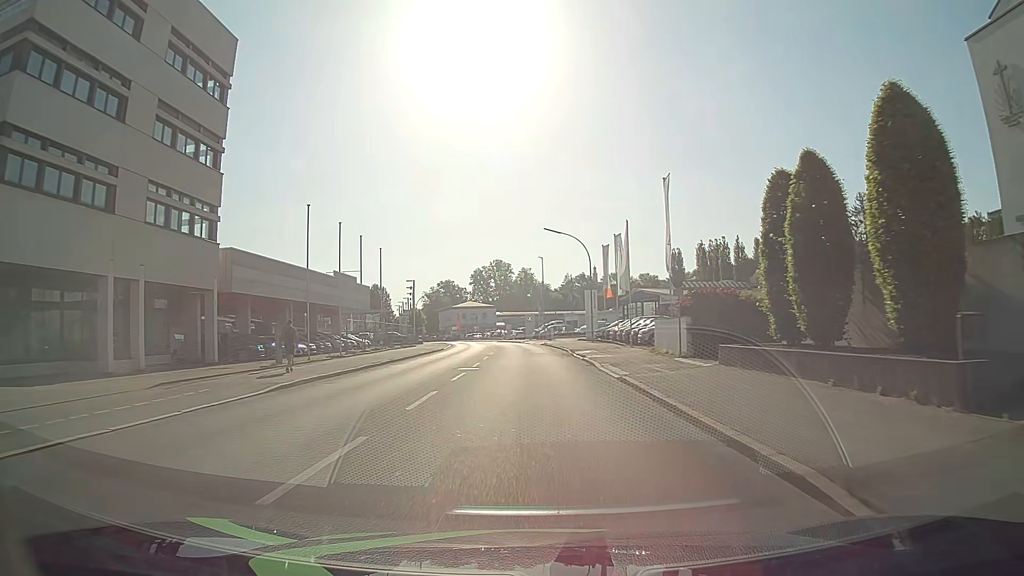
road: tertiary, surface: asphalt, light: Day
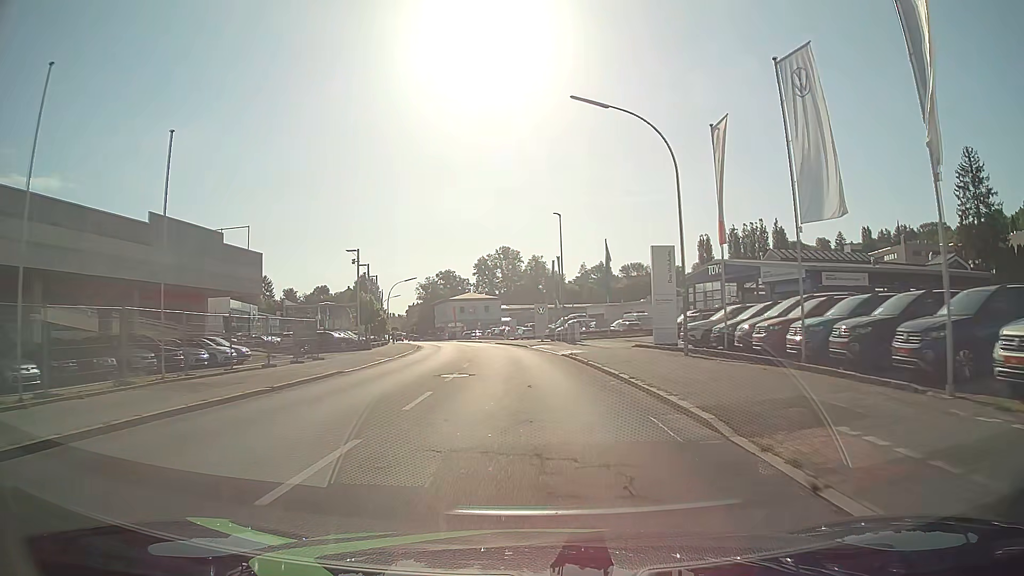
(-0.1, +30.7) m; -1°
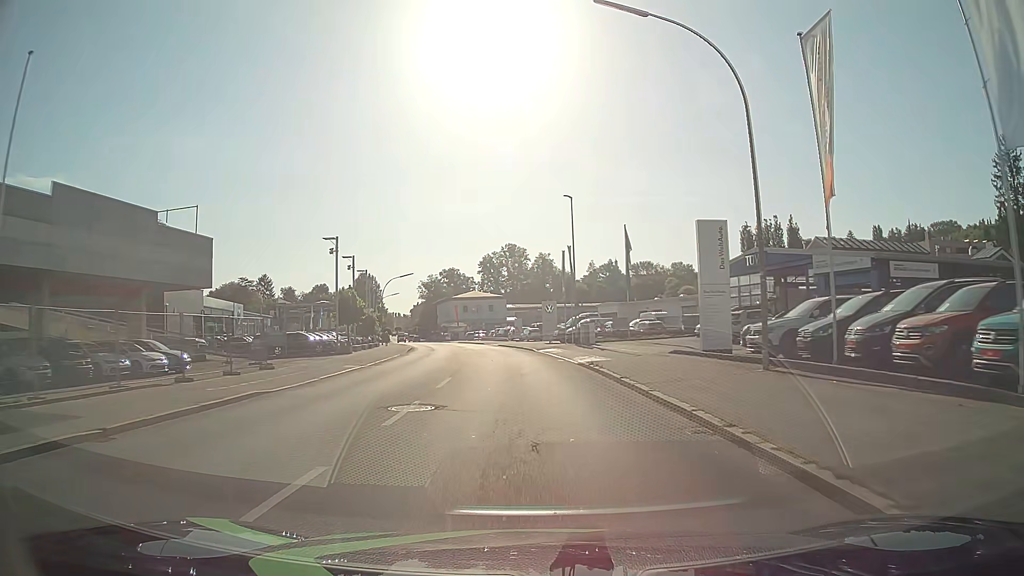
(0.0, +7.6) m; -1°
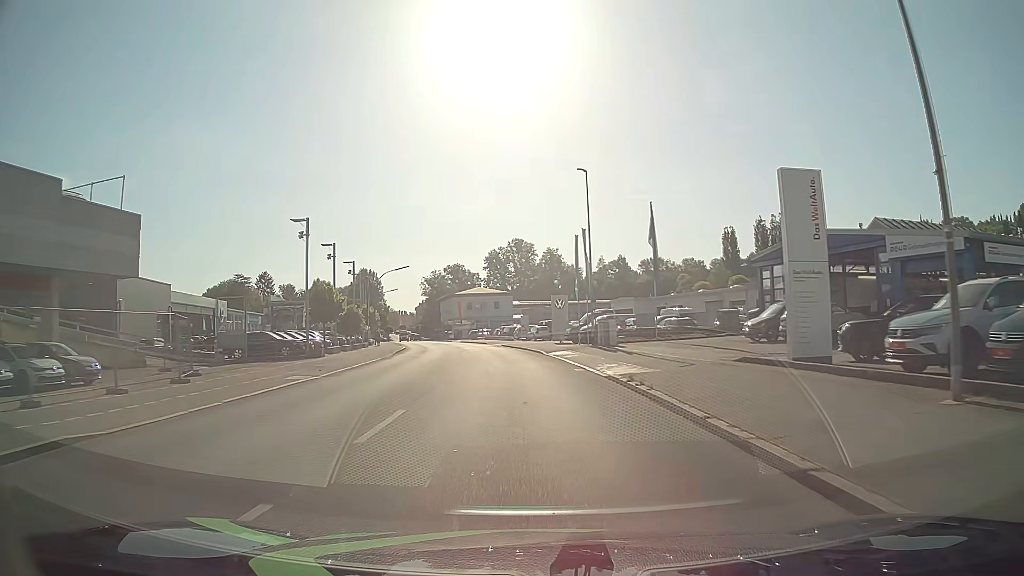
(0.0, +7.6) m; 0°
